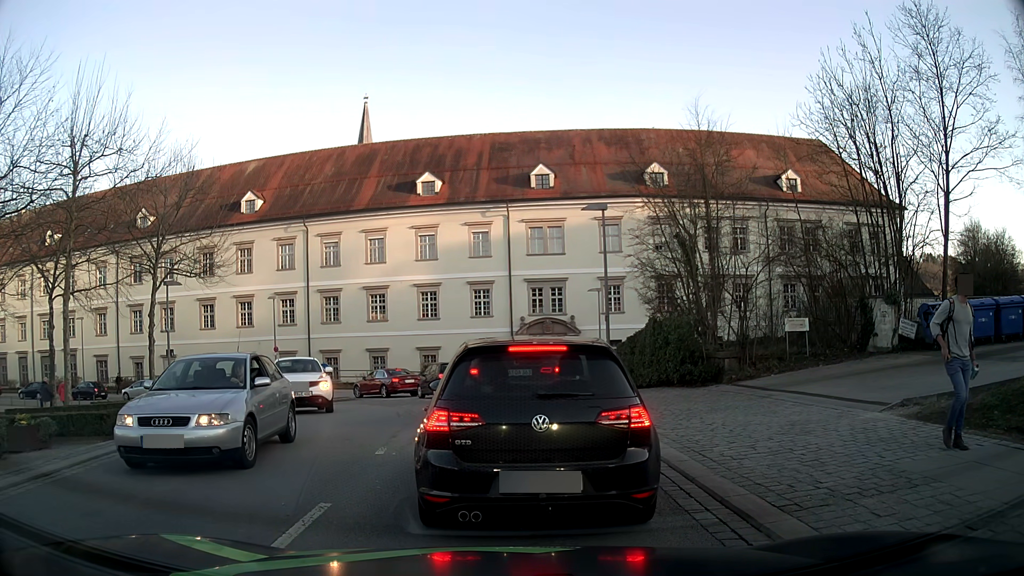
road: tertiary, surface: asphalt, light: Day
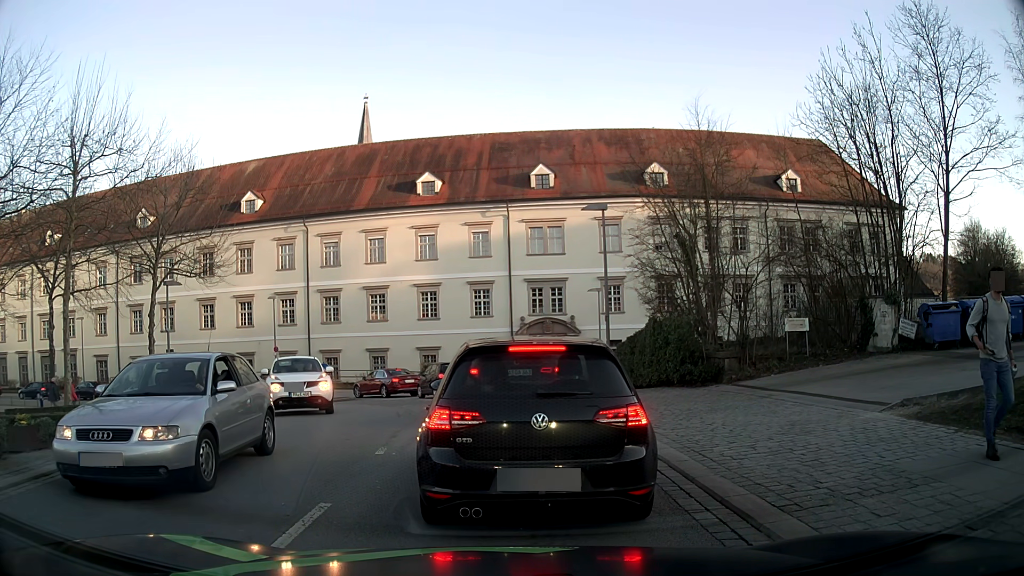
(0.0, 0.0) m; 0°
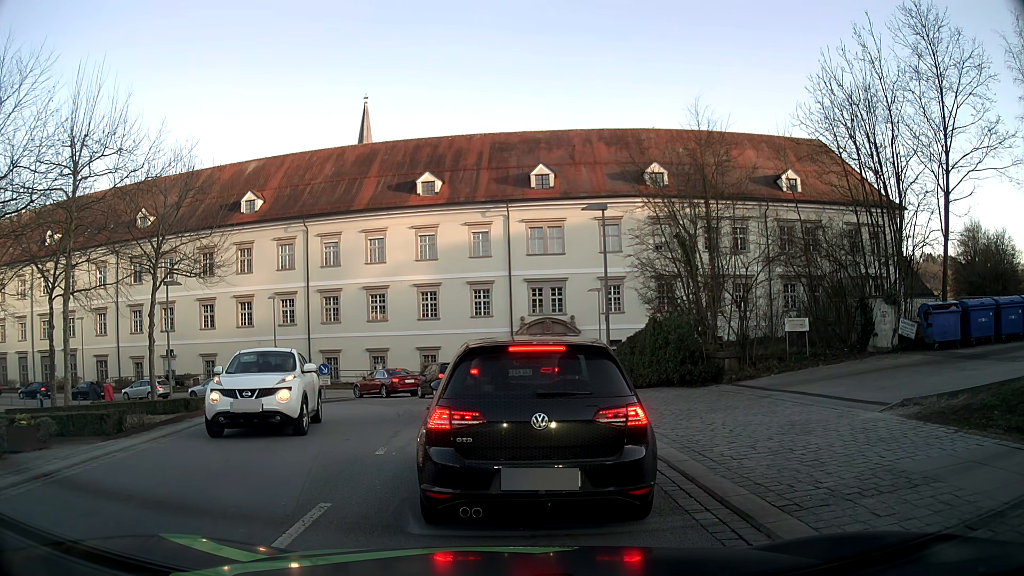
(0.0, 0.0) m; 0°
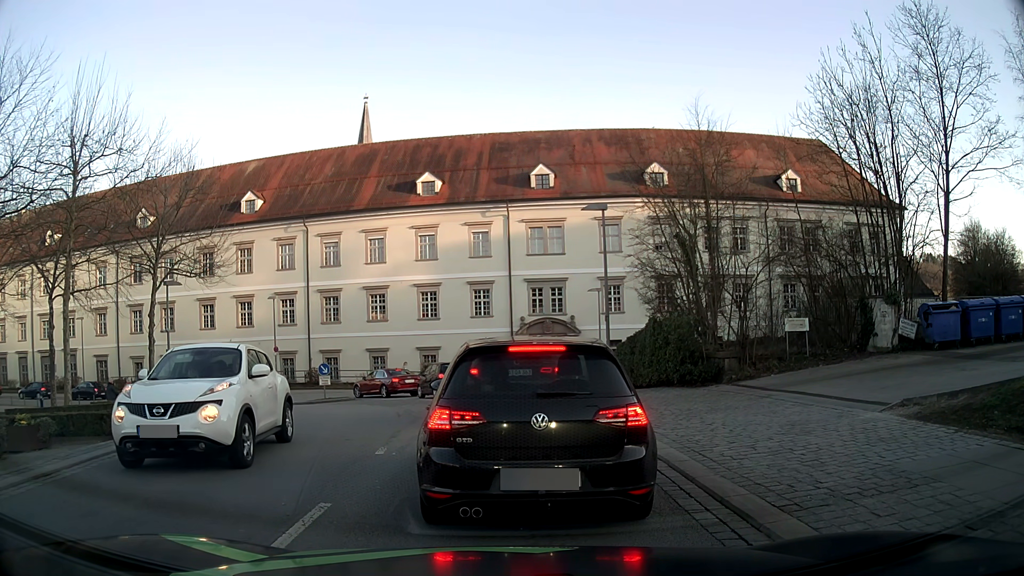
(0.0, 0.0) m; 0°
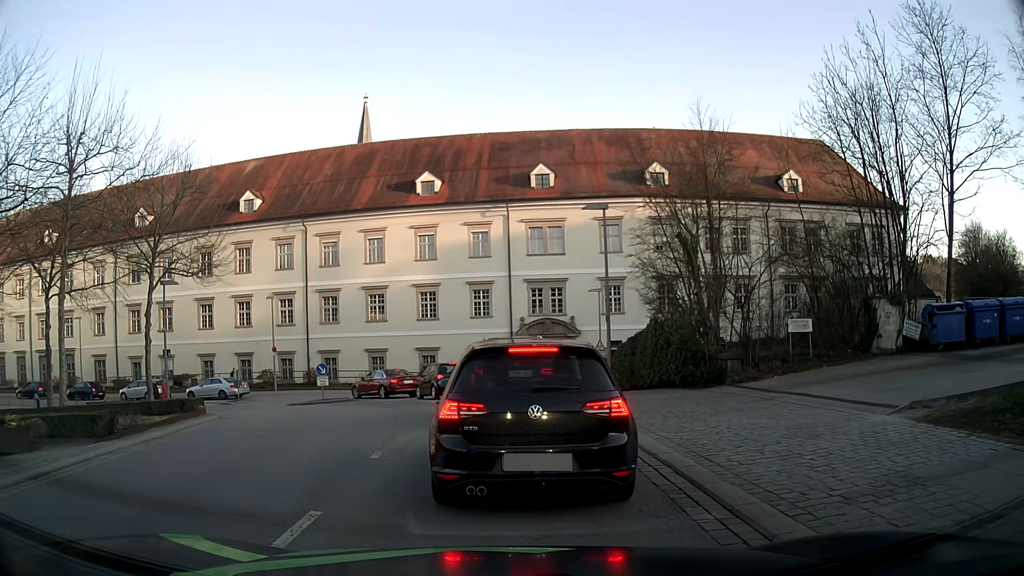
(0.0, +0.2) m; 0°
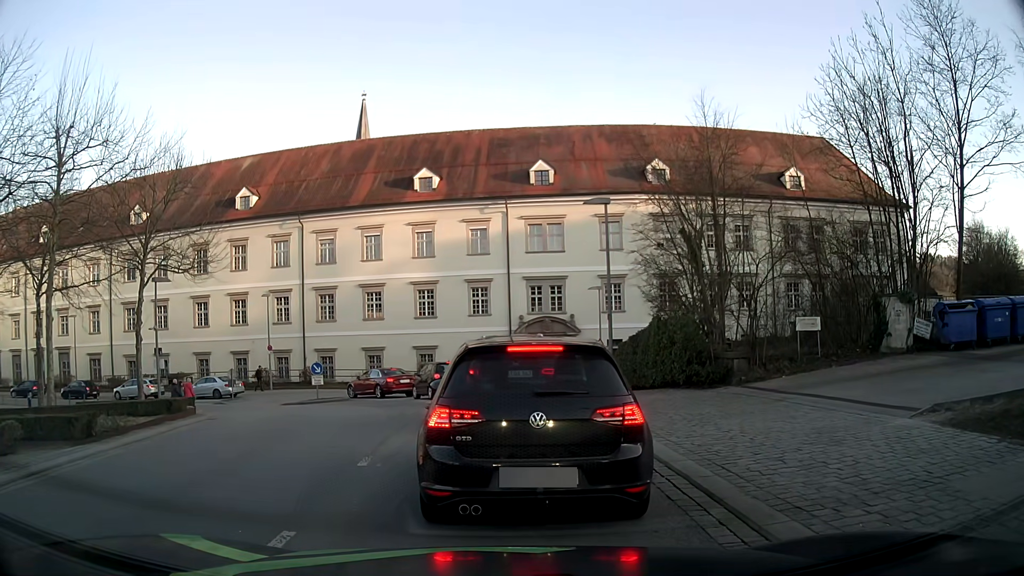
(0.0, +0.7) m; 0°
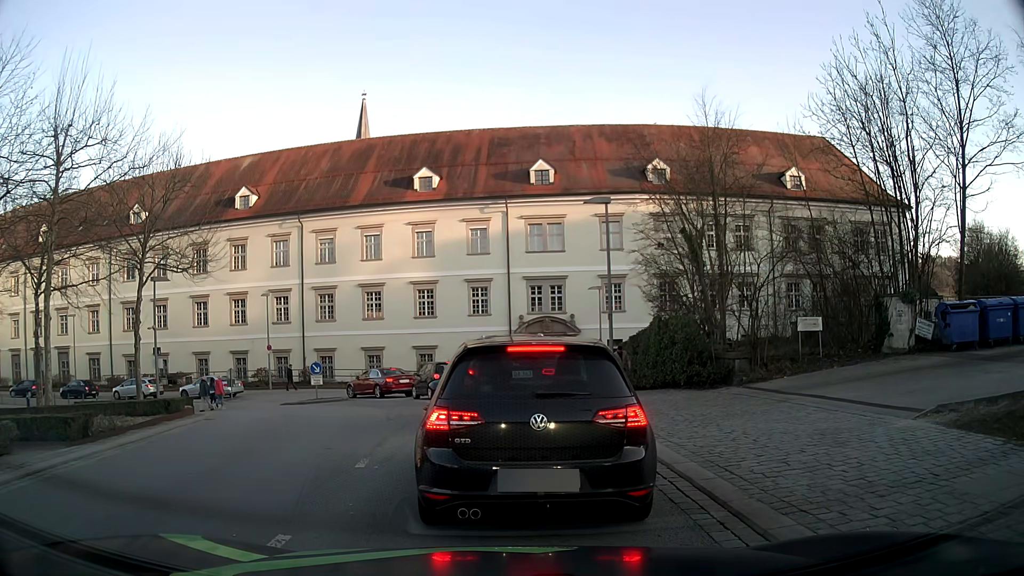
(0.0, +0.2) m; 0°
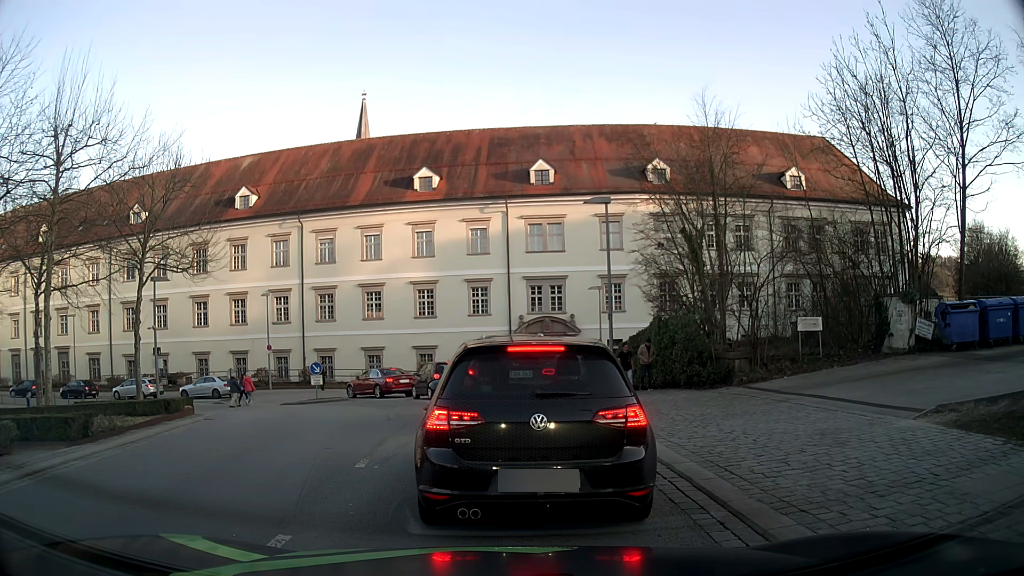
(0.0, 0.0) m; 0°
